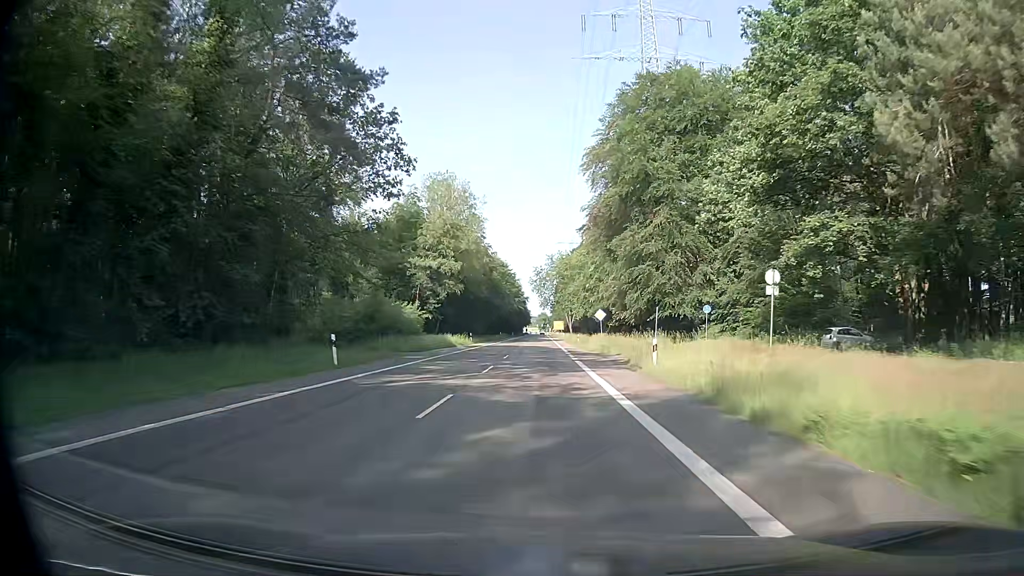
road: secondary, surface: asphalt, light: Day
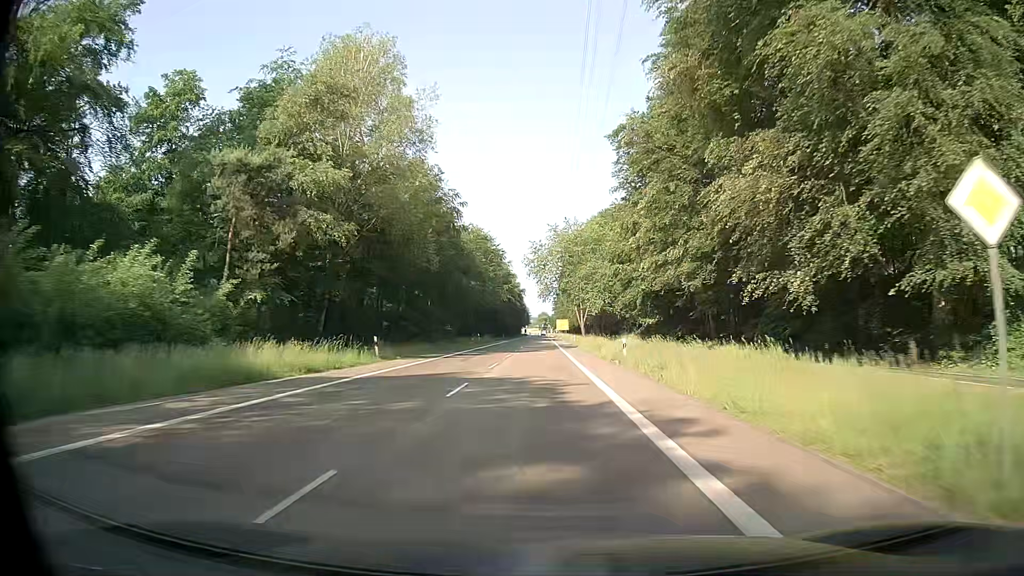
(0.0, +42.0) m; 0°
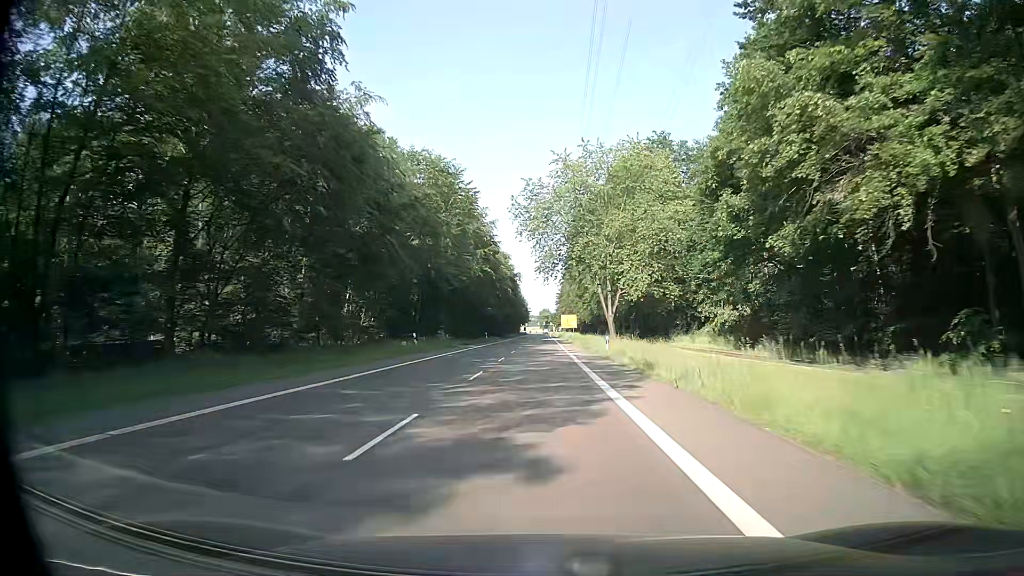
(-0.1, +41.3) m; -1°
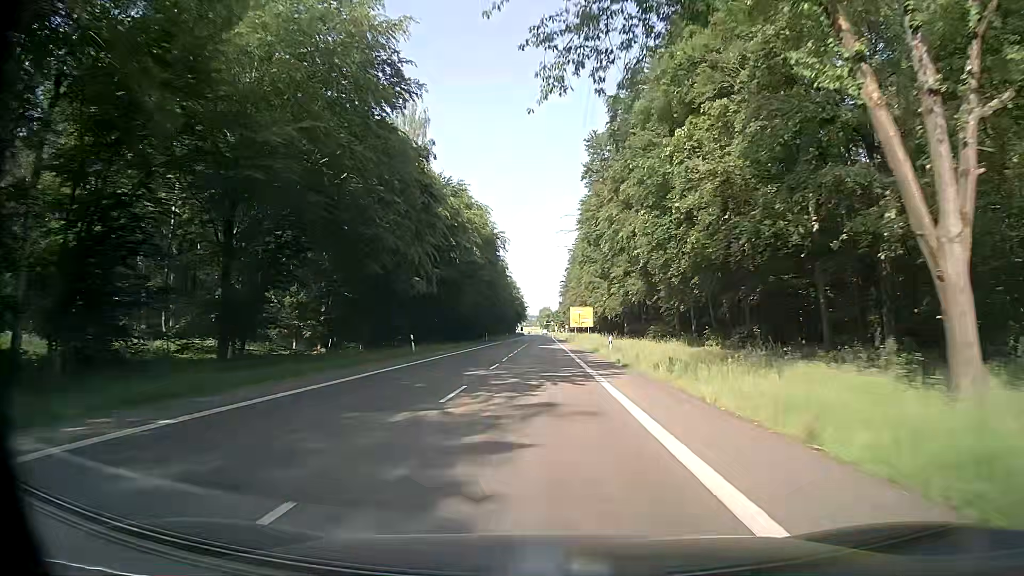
(+0.4, +51.2) m; 0°
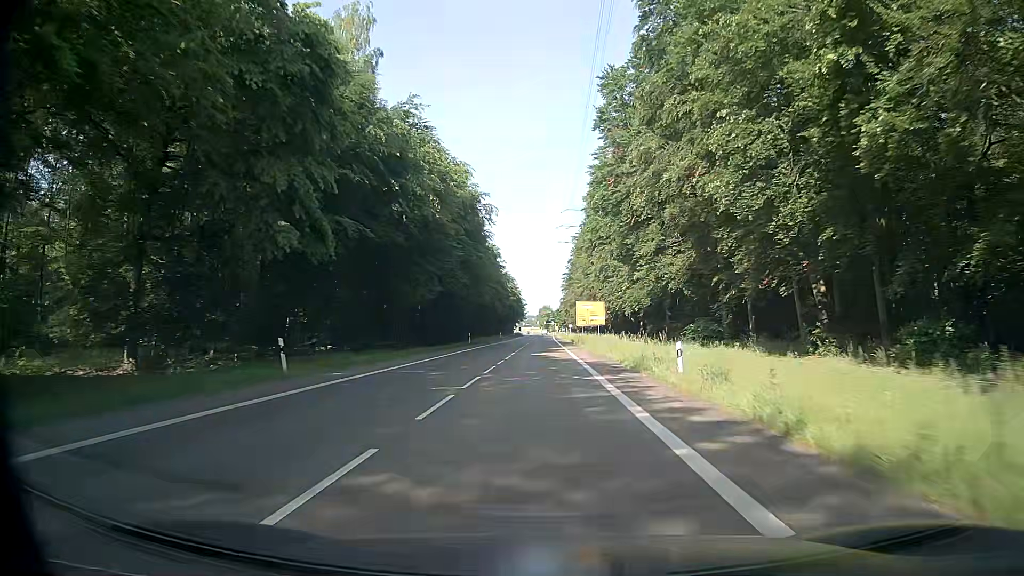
(0.0, +20.3) m; -1°
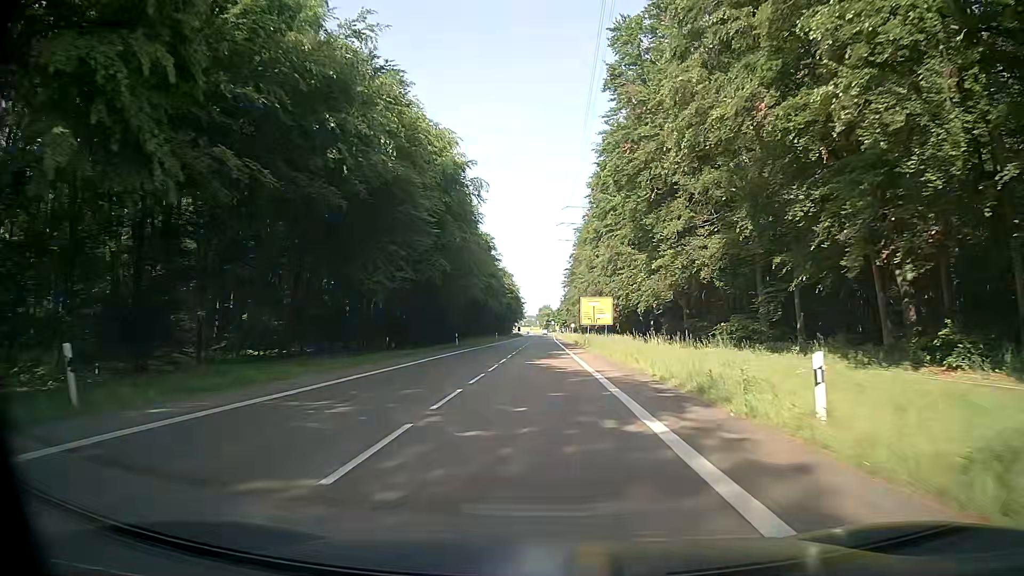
(+0.1, +10.1) m; 0°
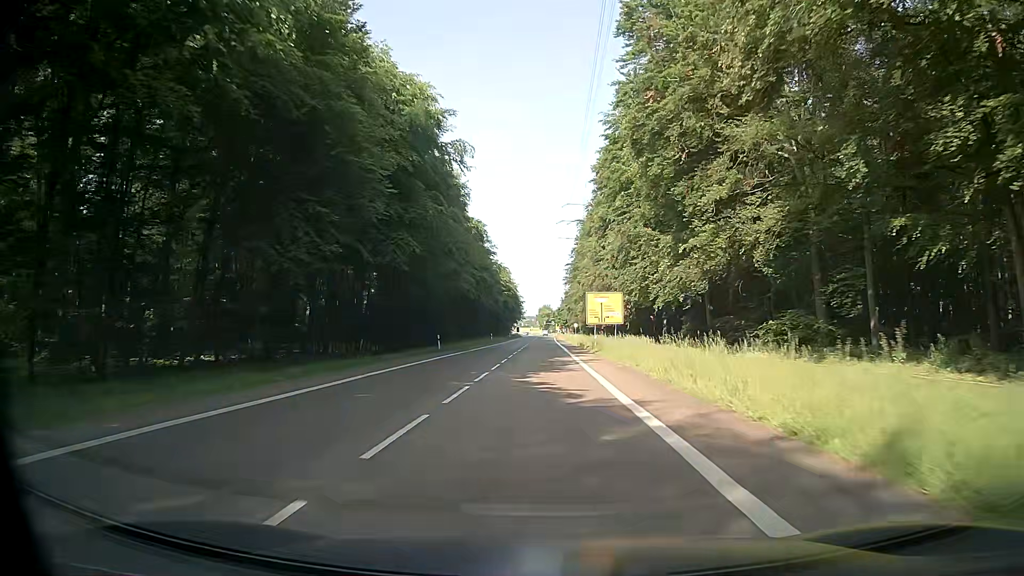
(+0.1, +10.1) m; +1°
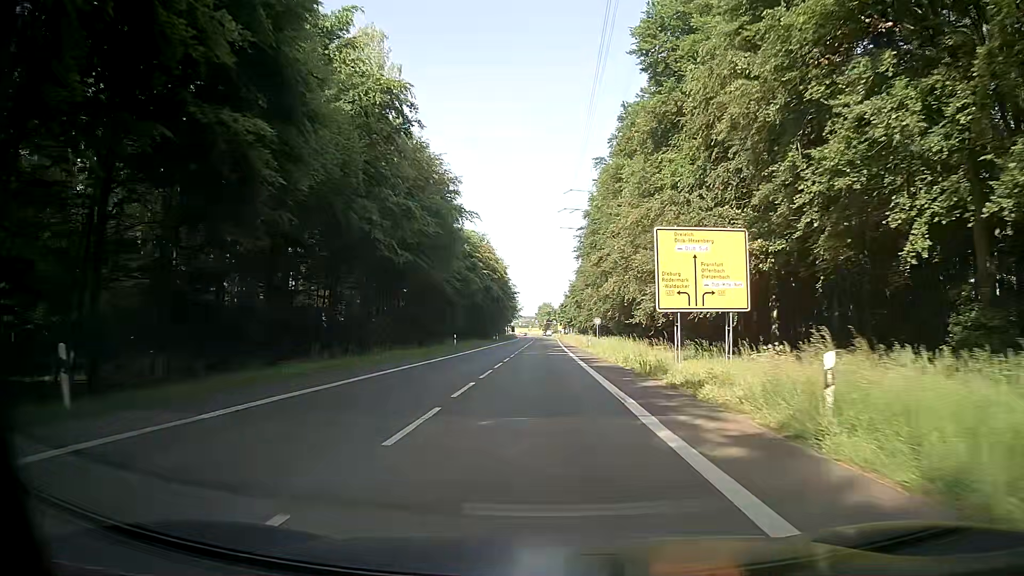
(-0.1, +40.3) m; 0°
